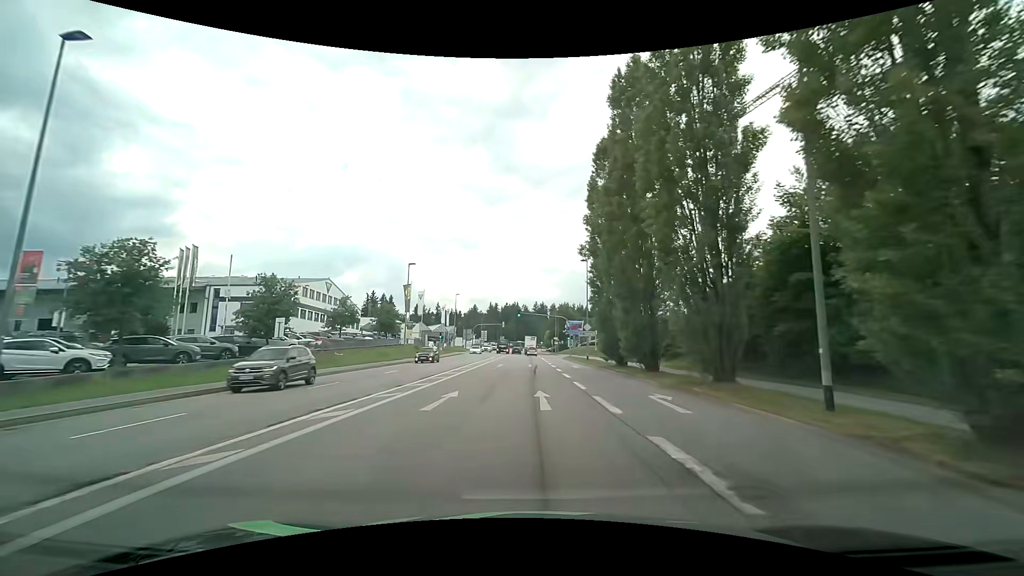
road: tertiary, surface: asphalt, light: Day
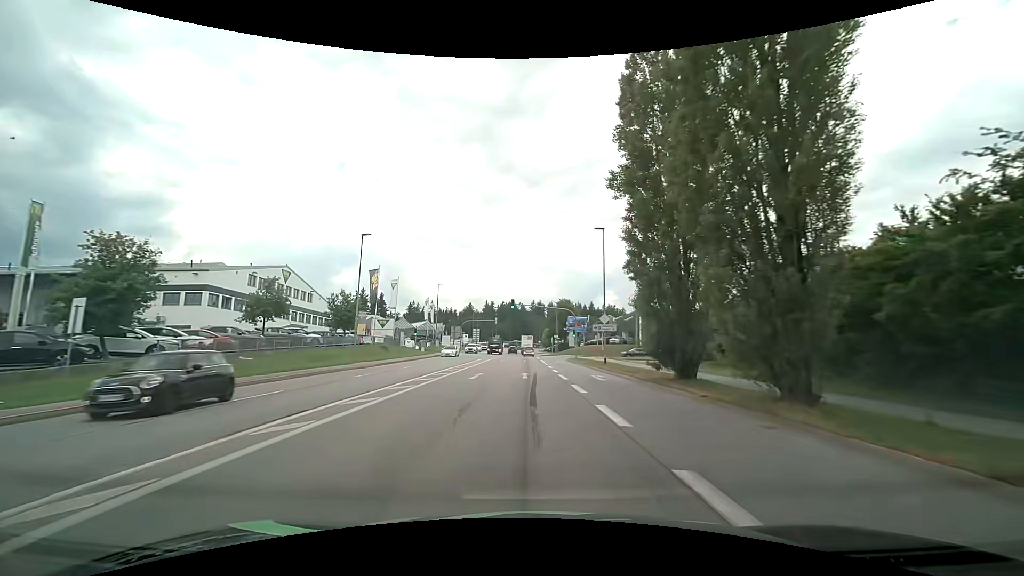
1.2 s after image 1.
(0.0, +14.2) m; +1°
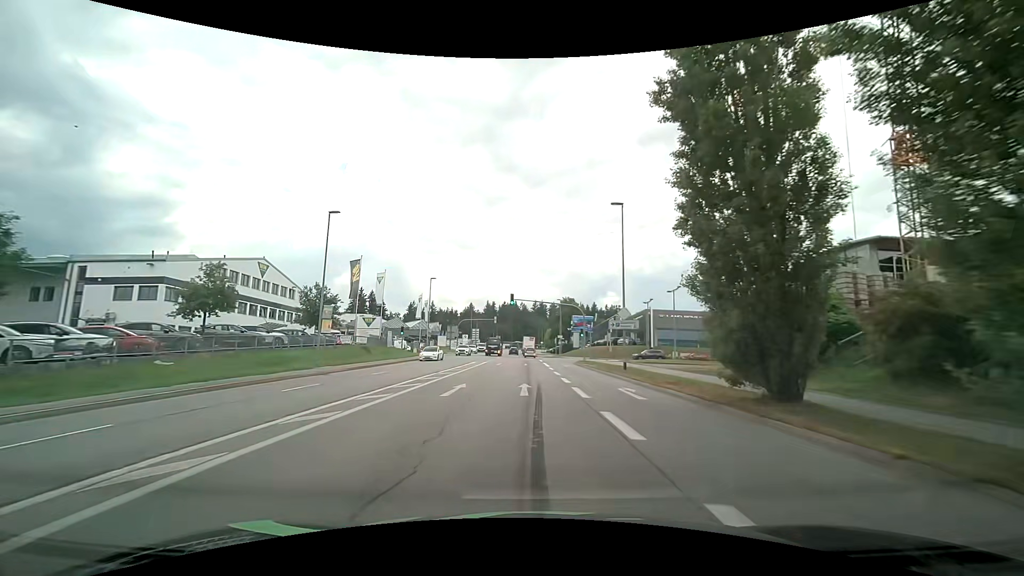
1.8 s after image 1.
(-0.1, +7.1) m; -1°
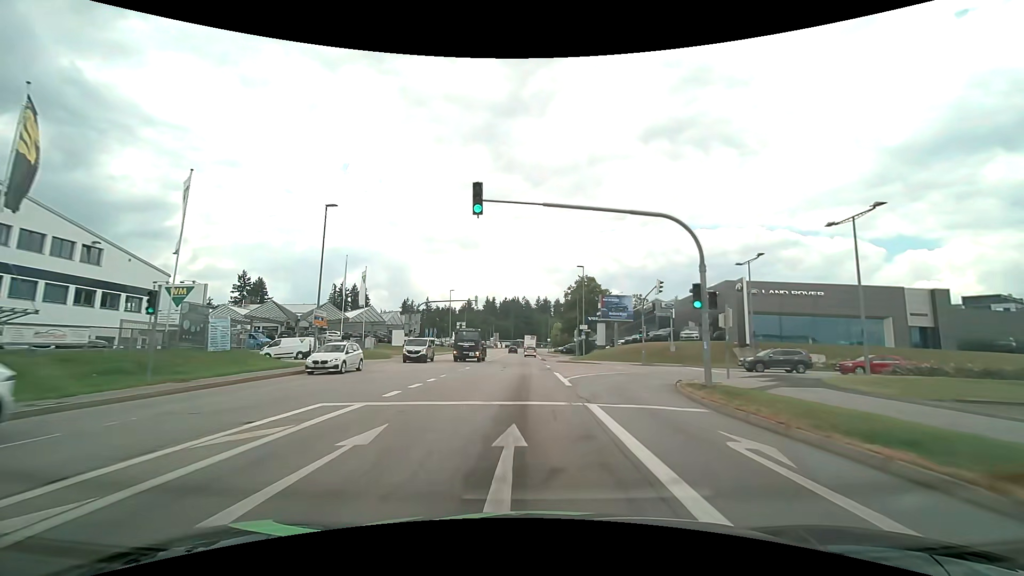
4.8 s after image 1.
(+0.1, +35.4) m; 0°
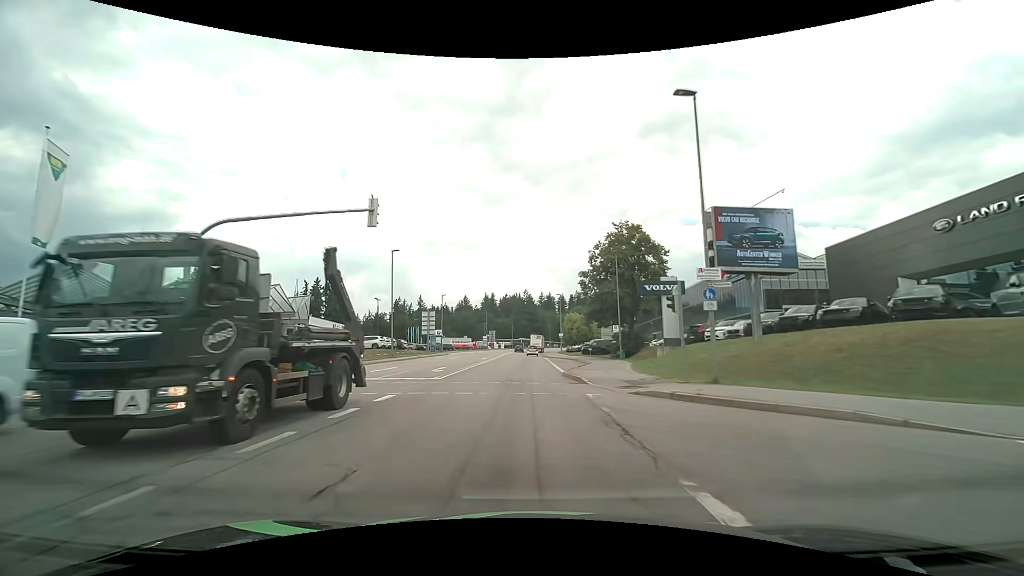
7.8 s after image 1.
(-0.2, +36.9) m; -1°
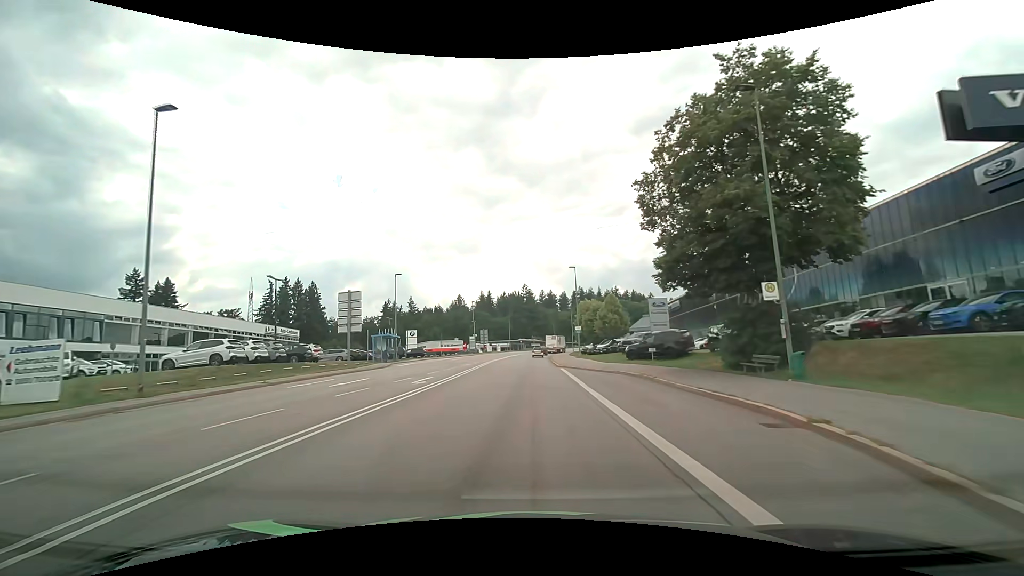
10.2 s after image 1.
(+0.2, +30.6) m; 0°
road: secondary
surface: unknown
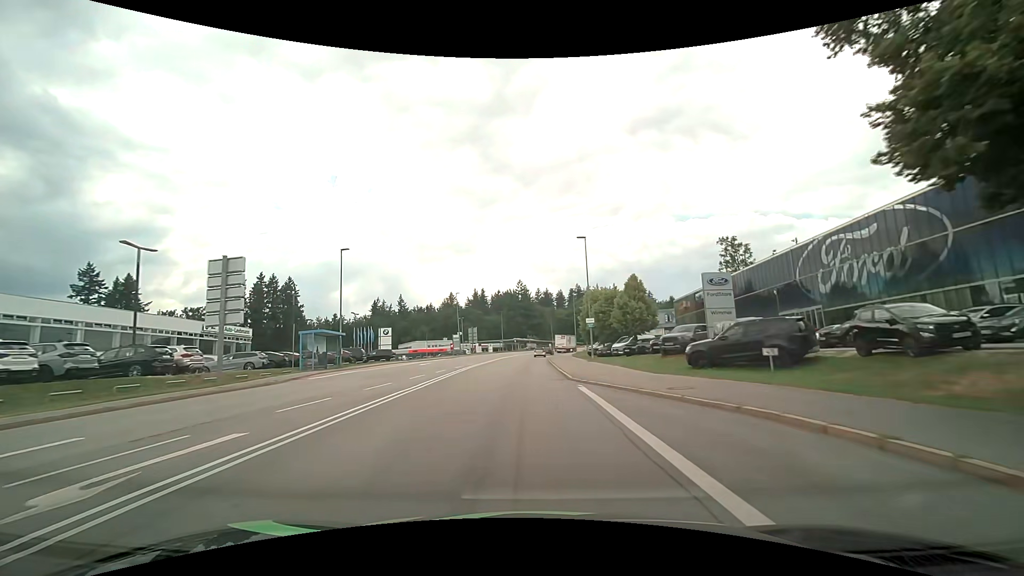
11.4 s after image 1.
(+0.1, +15.5) m; 0°
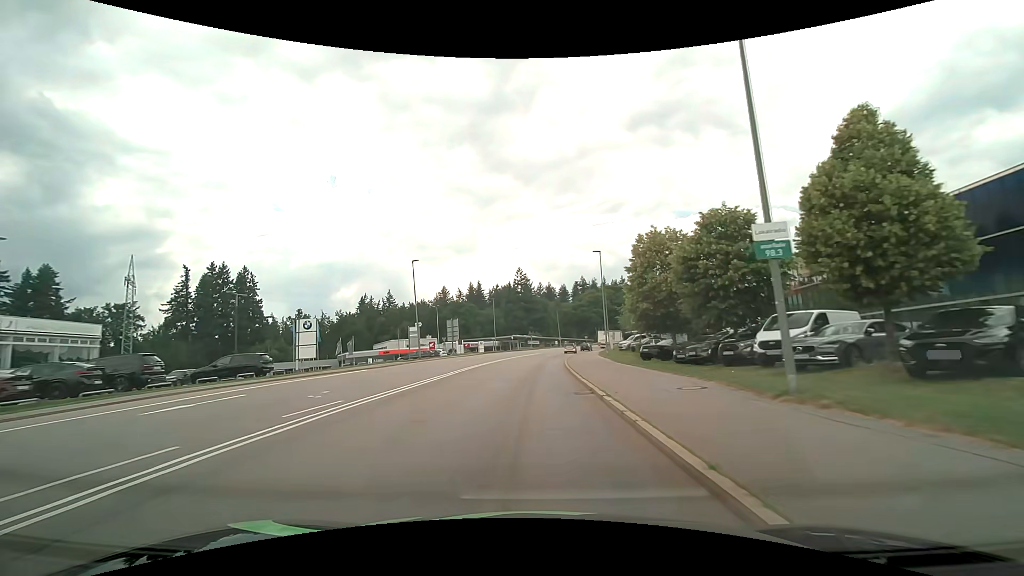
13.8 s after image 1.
(0.0, +30.9) m; 0°
(0, +10) (0, +20) (0, +30) (+1, +40) (+1, +50) (+2, +60) (+4, +70) (+5, +80) (+8, +89) (+10, +99) m
